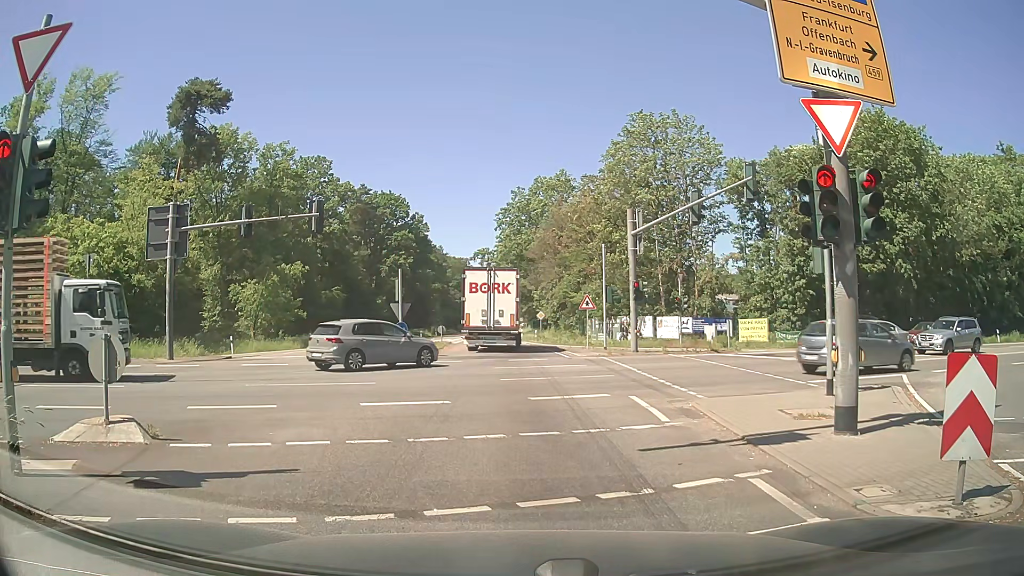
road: secondary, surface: asphalt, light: Day
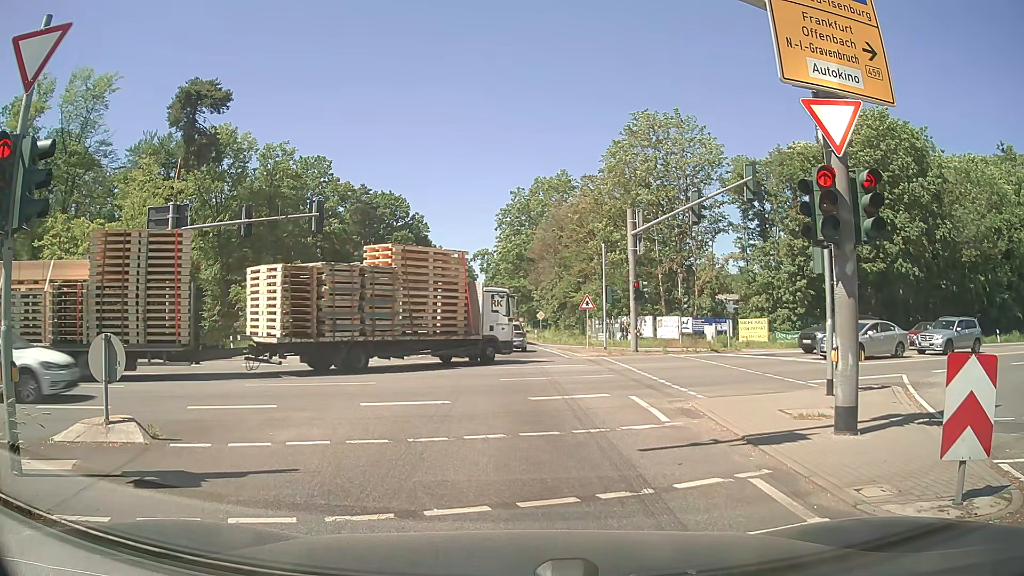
(0.0, 0.0) m; 0°
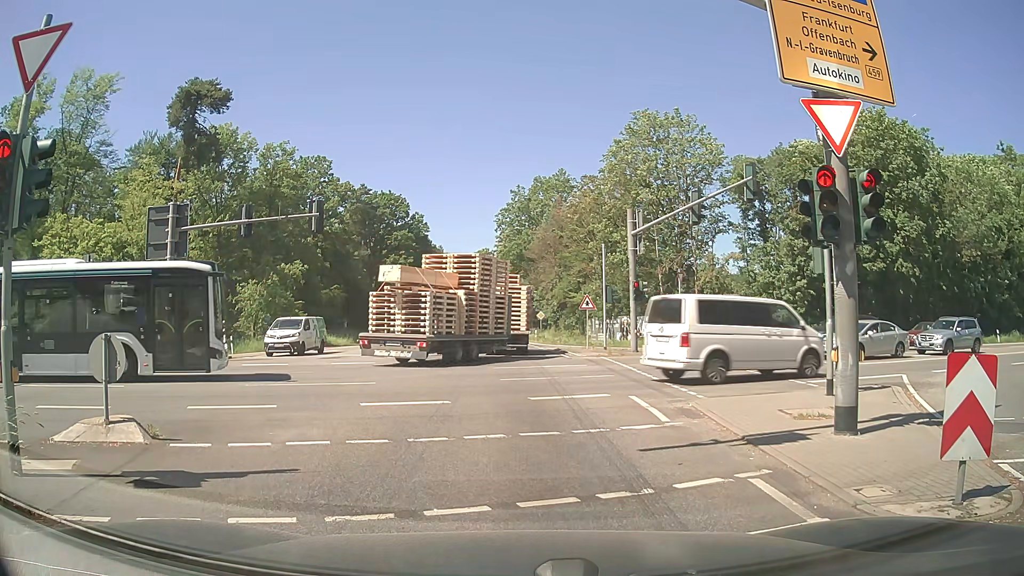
(0.0, 0.0) m; 0°
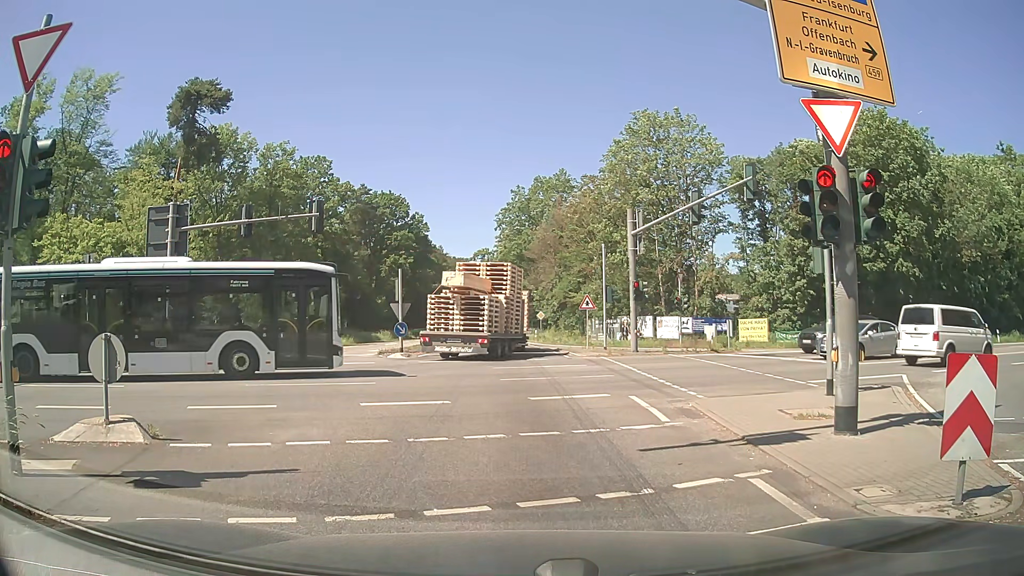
(0.0, 0.0) m; 0°
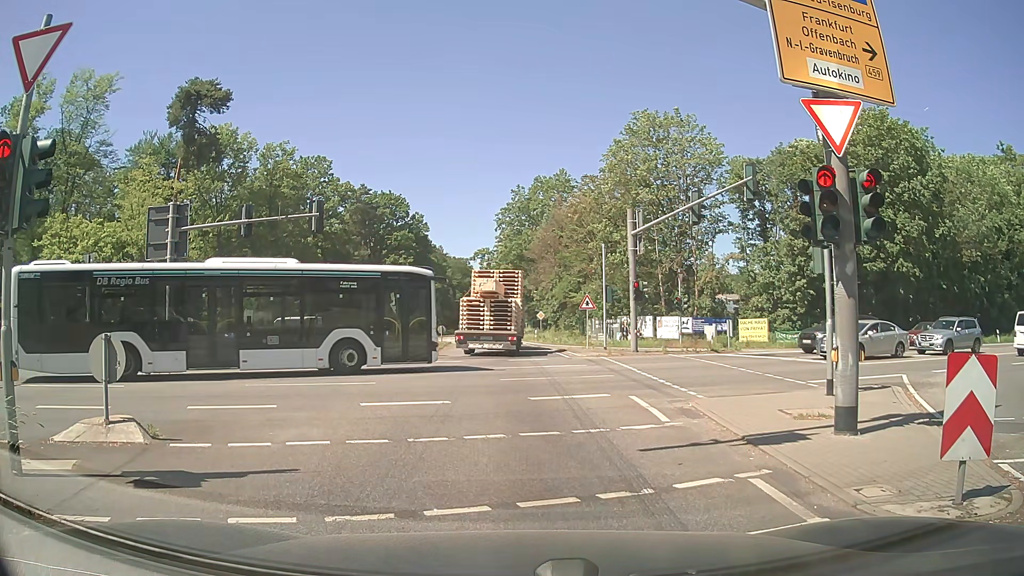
(0.0, 0.0) m; 0°
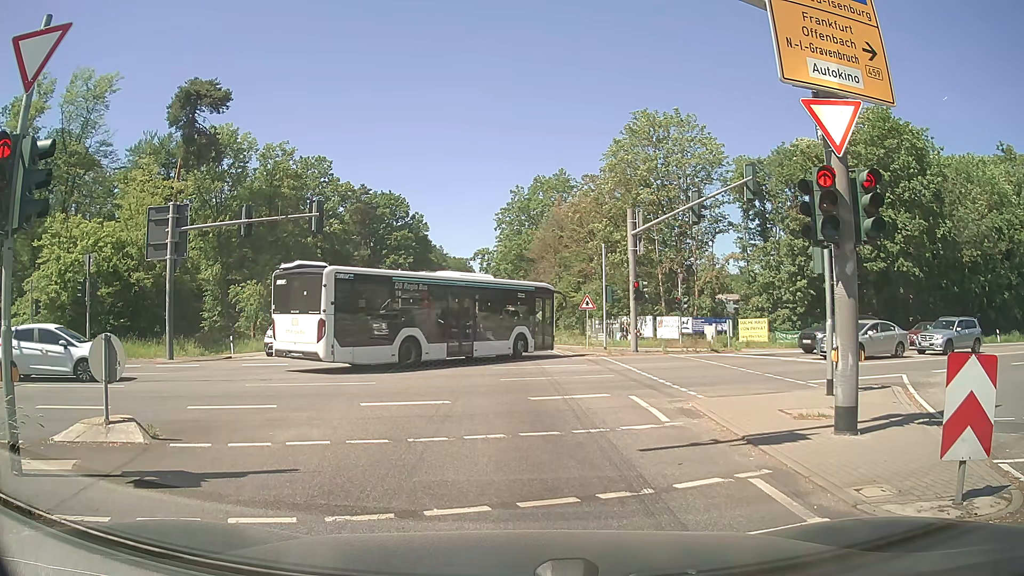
(0.0, 0.0) m; 0°
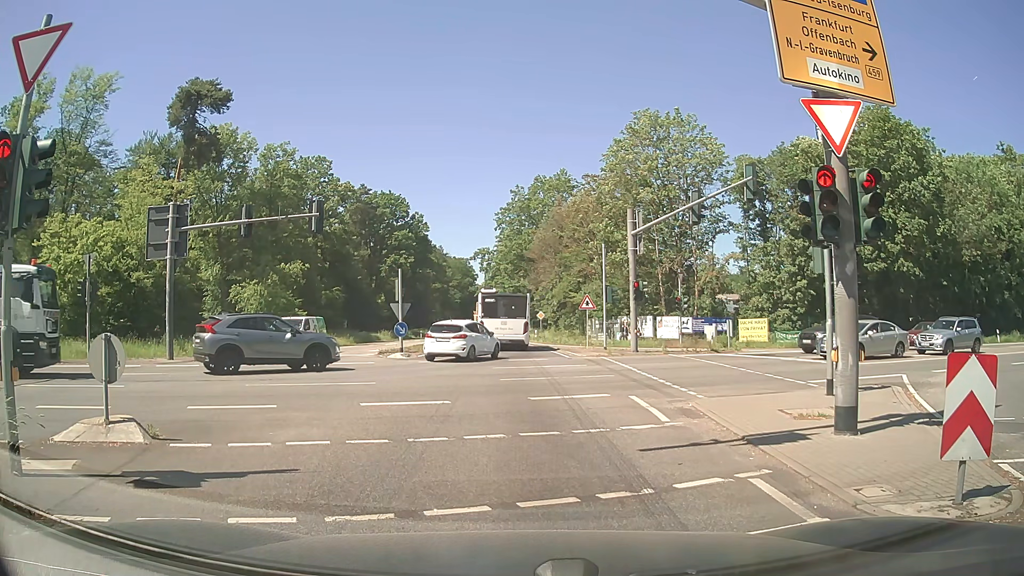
(0.0, 0.0) m; 0°
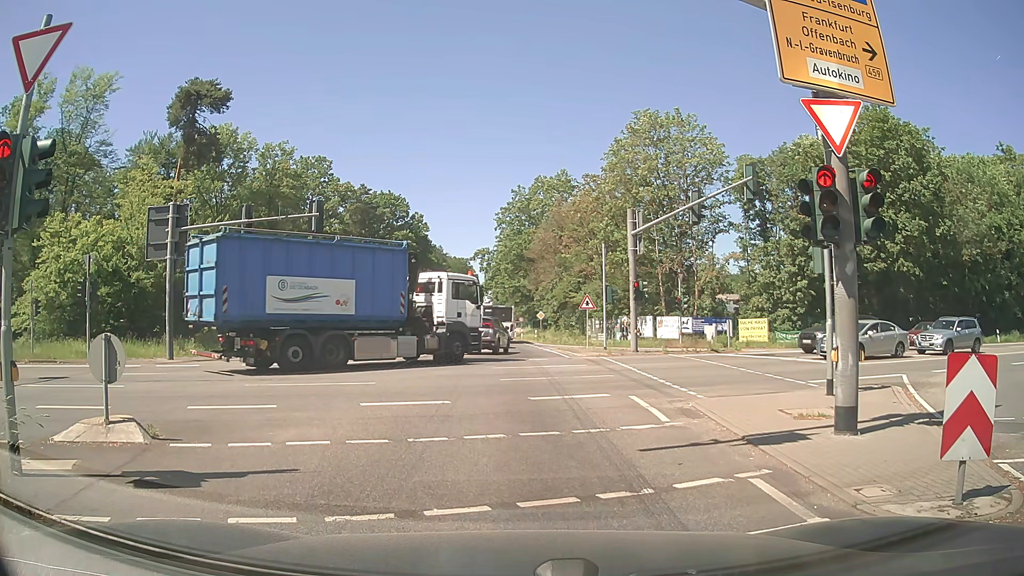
(0.0, 0.0) m; 0°
